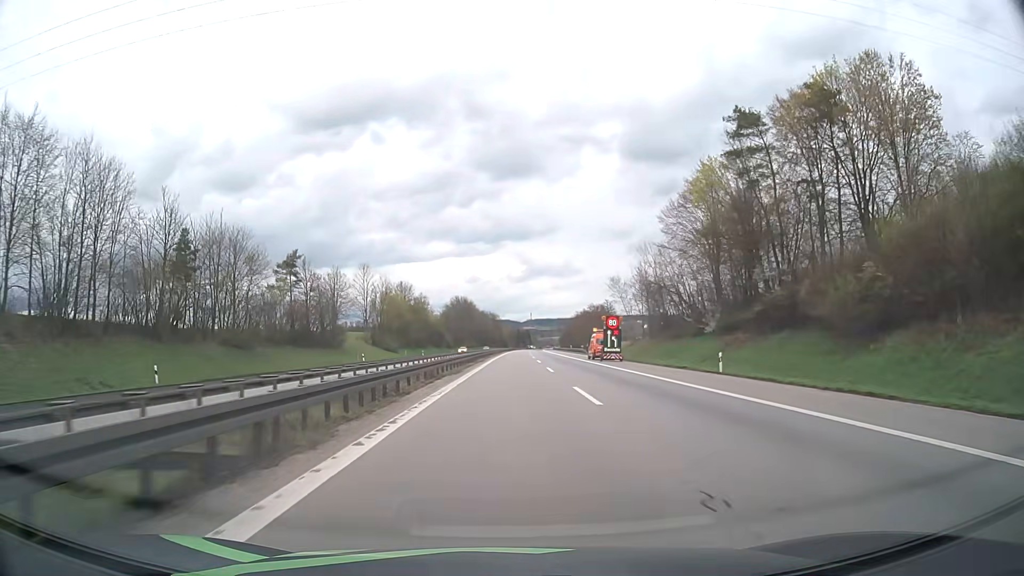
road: motorway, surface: asphalt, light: Day
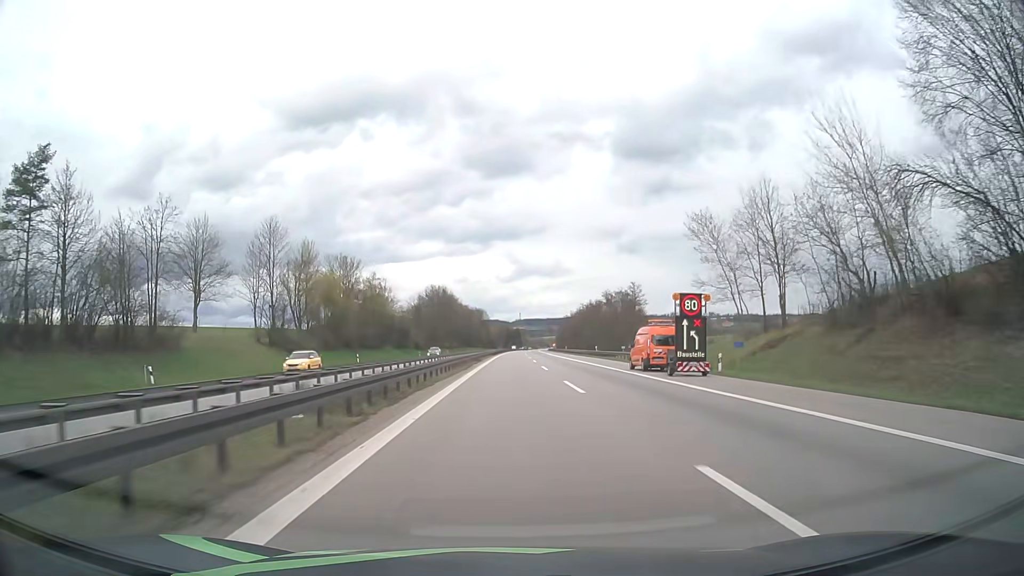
(+0.4, +50.4) m; +1°
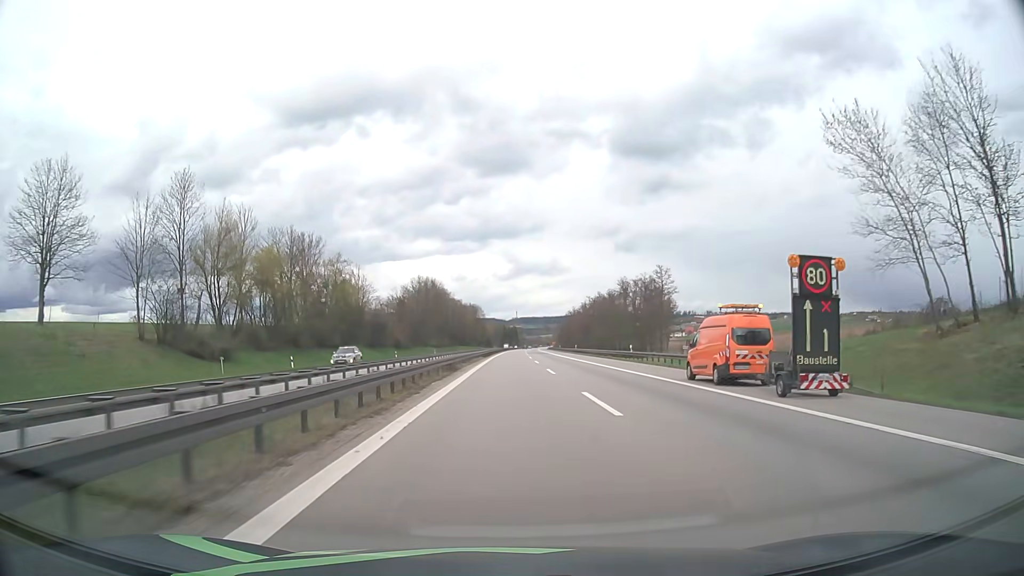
(+0.1, +24.9) m; 0°
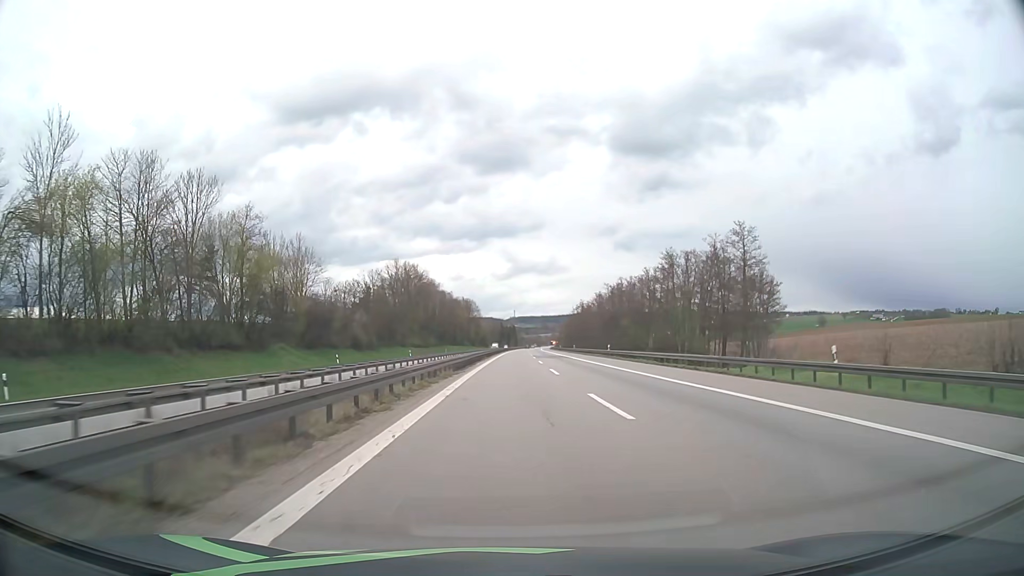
(+0.1, +37.0) m; 0°
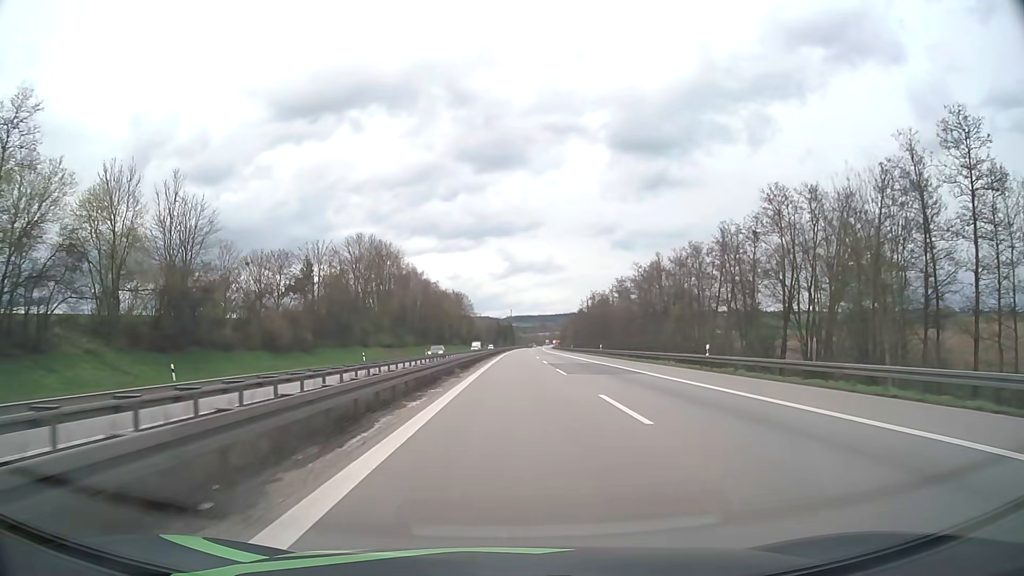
(+0.1, +36.9) m; 0°
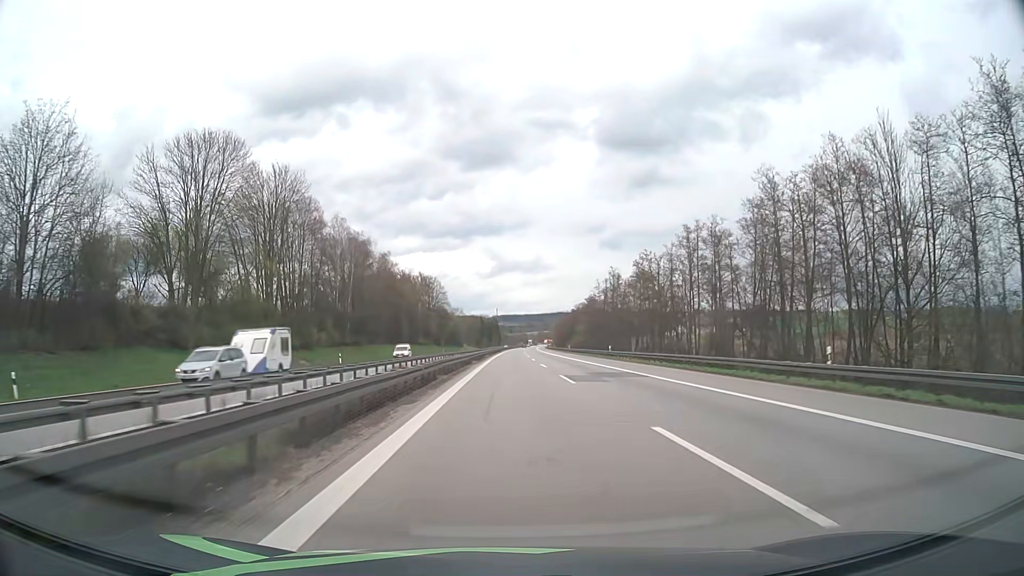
(+0.6, +61.5) m; +1°
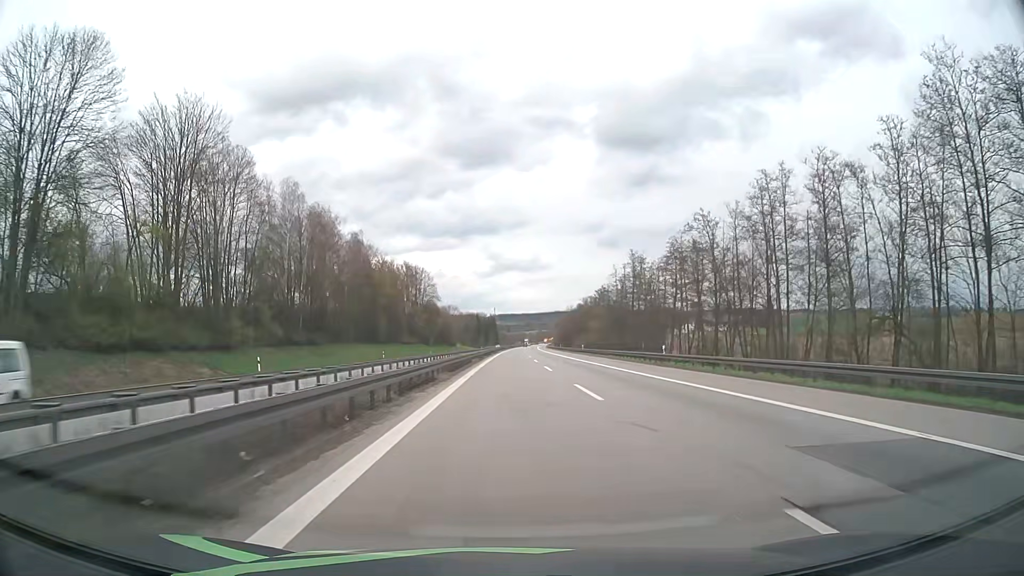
(+0.1, +24.6) m; 0°
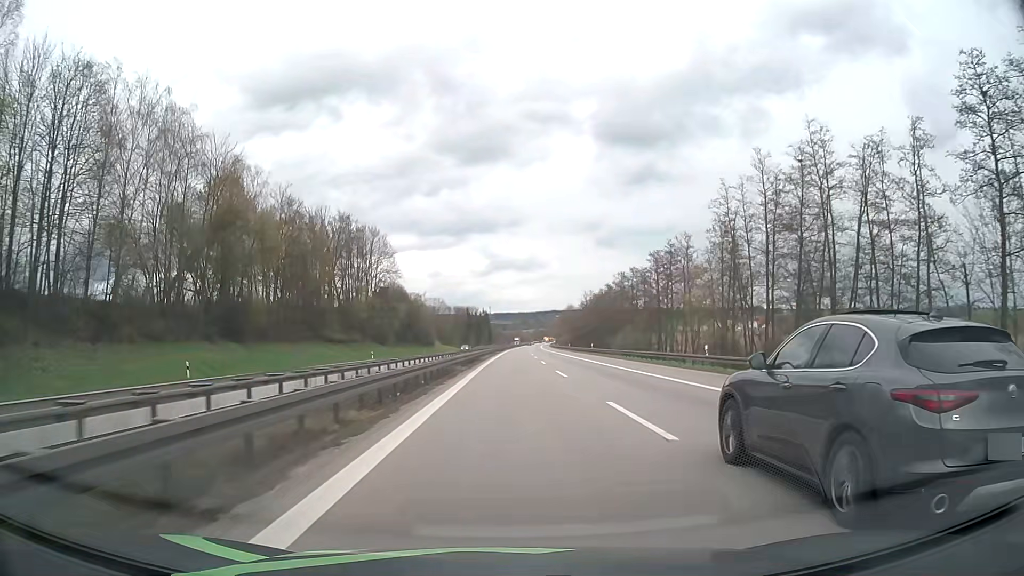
(+0.1, +61.7) m; 0°
